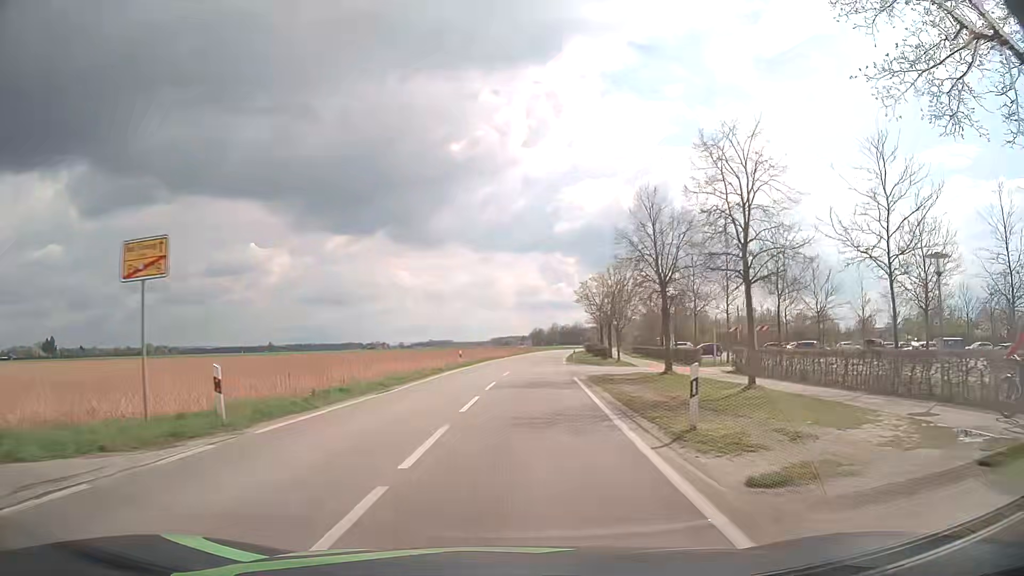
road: tertiary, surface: asphalt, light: Day
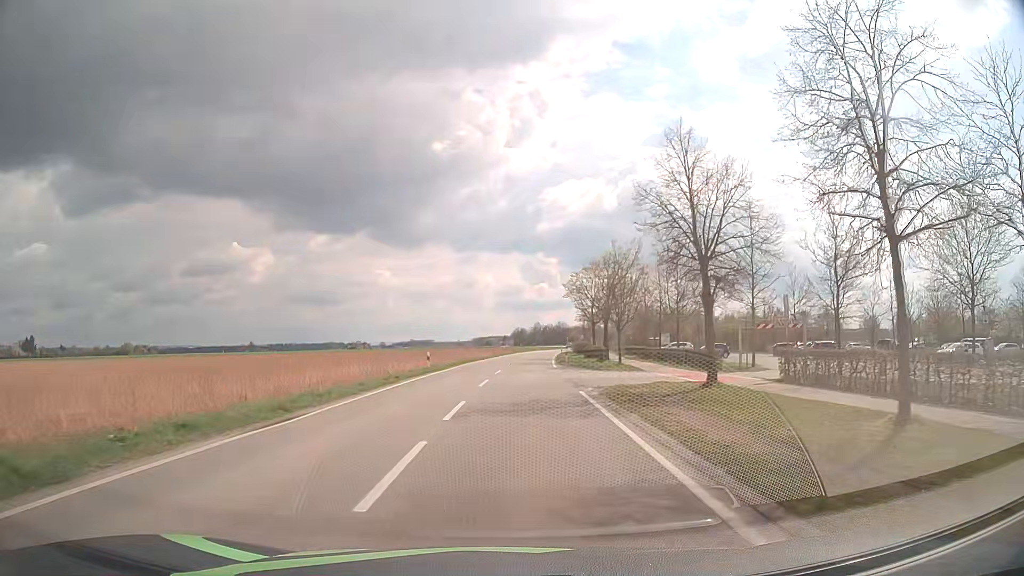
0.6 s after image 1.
(+0.1, +8.3) m; +2°
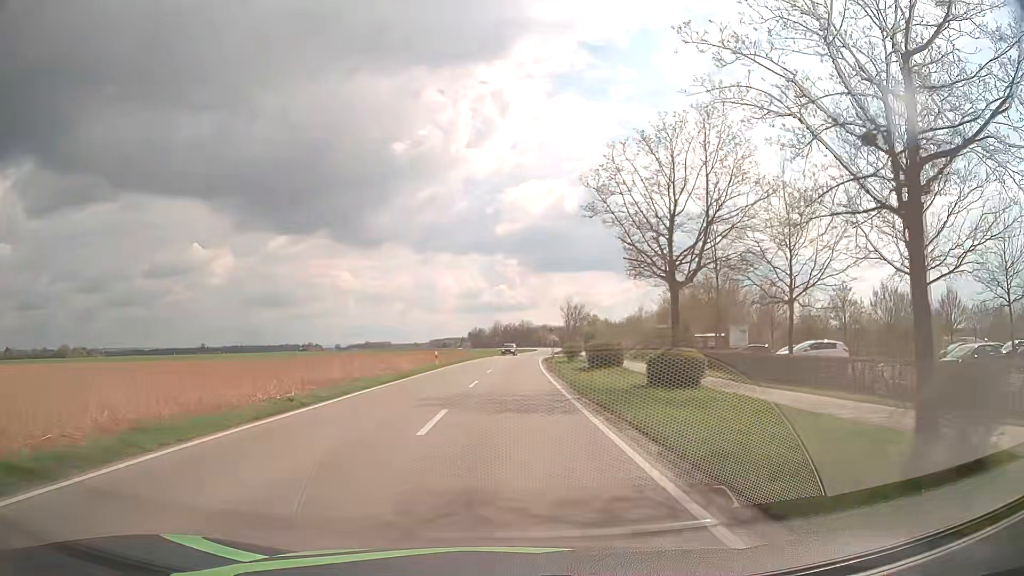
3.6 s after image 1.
(+1.5, +44.5) m; +3°
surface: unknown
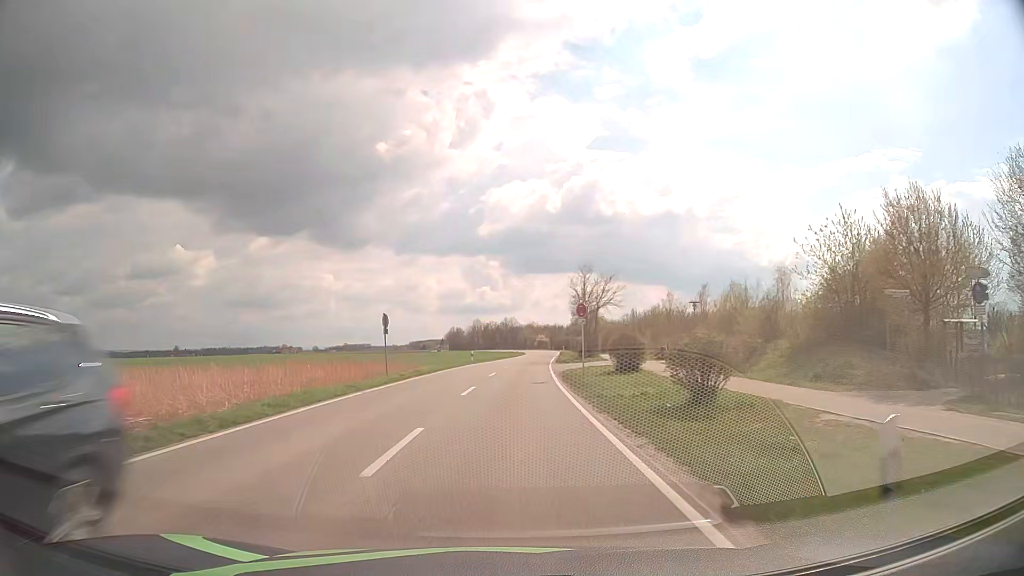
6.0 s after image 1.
(+0.7, +39.2) m; +2°
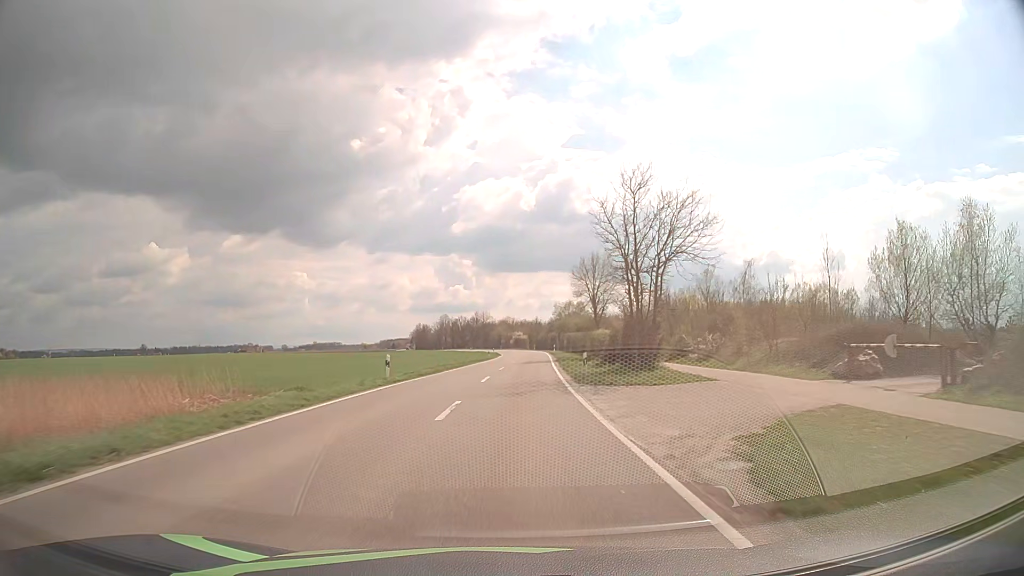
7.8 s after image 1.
(+0.6, +31.2) m; +2°
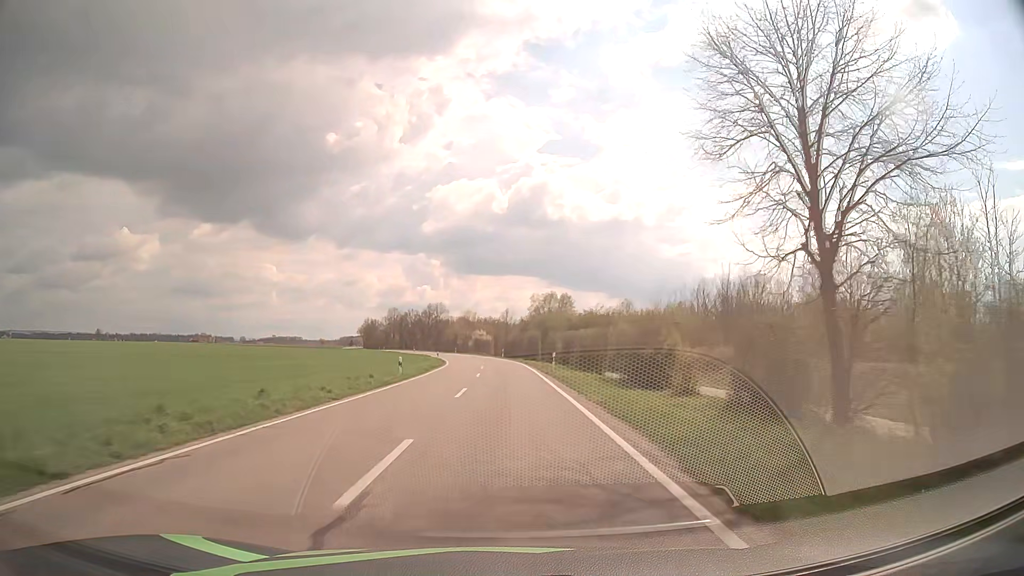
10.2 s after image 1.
(+1.3, +43.6) m; +3°
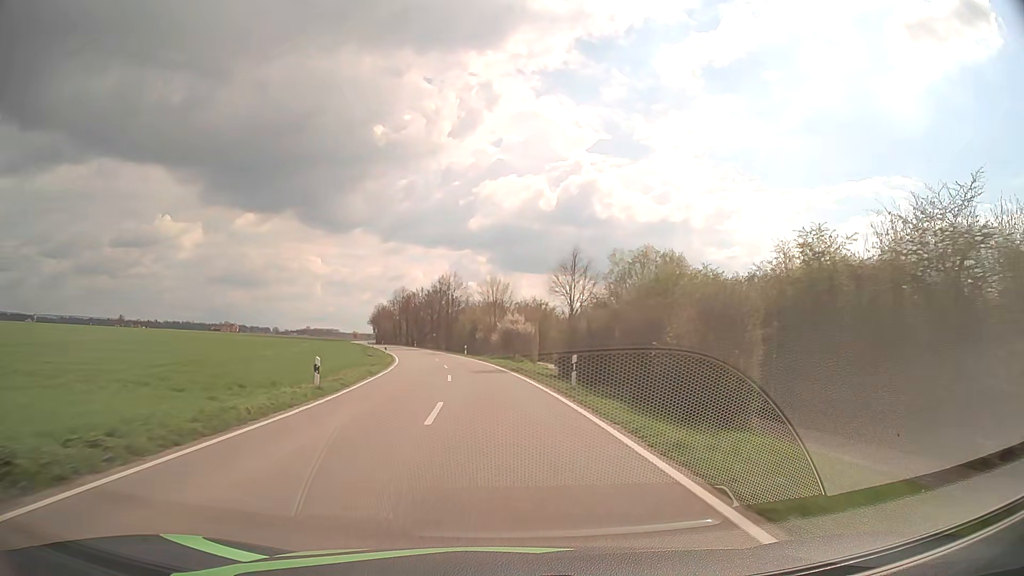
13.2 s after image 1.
(-0.7, +57.0) m; -3°
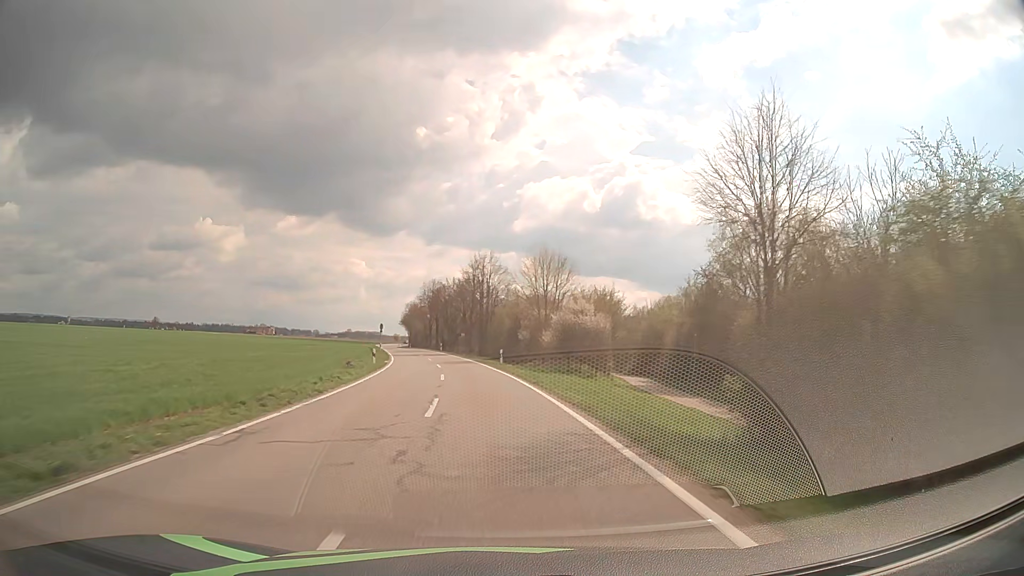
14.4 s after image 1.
(-0.8, +23.3) m; -4°
(0, +10) (-1, +20) (-2, +30) (-3, +40) (-4, +50) (-6, +60) (-8, +69) (-10, +79) (-12, +89) (-14, +99) m
